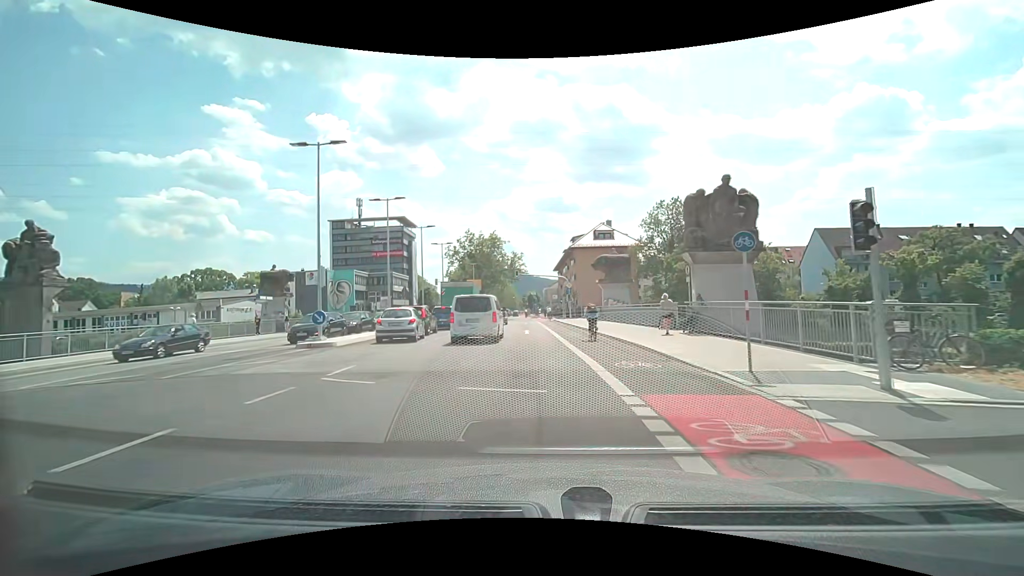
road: secondary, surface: asphalt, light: Day
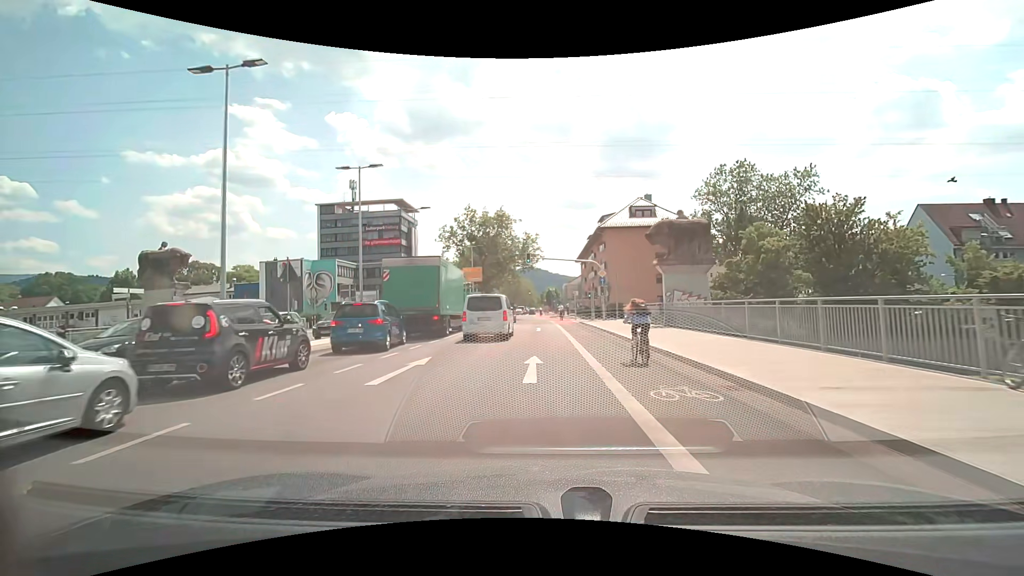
(-0.1, +17.9) m; -2°
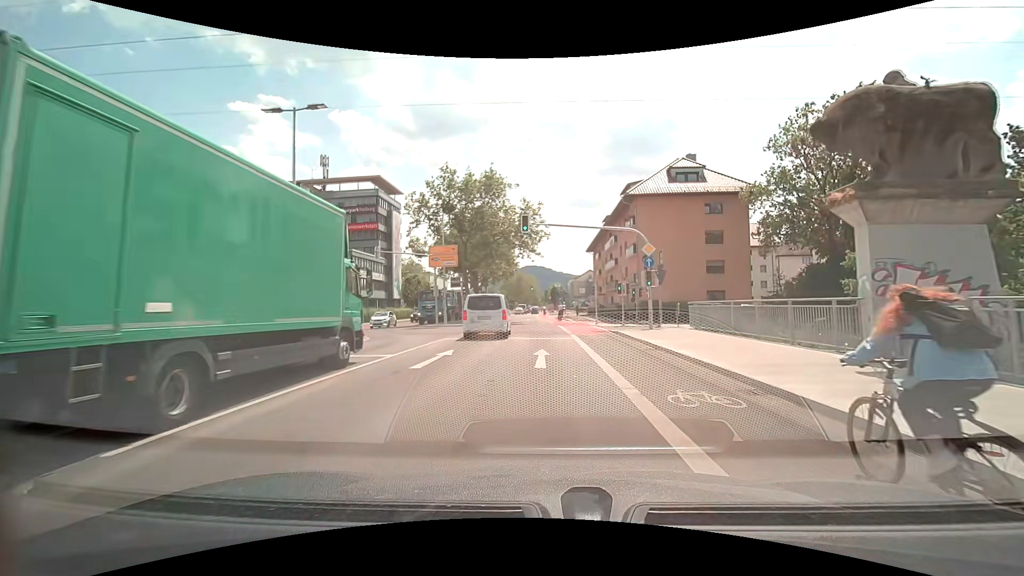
(-0.2, +17.8) m; -1°
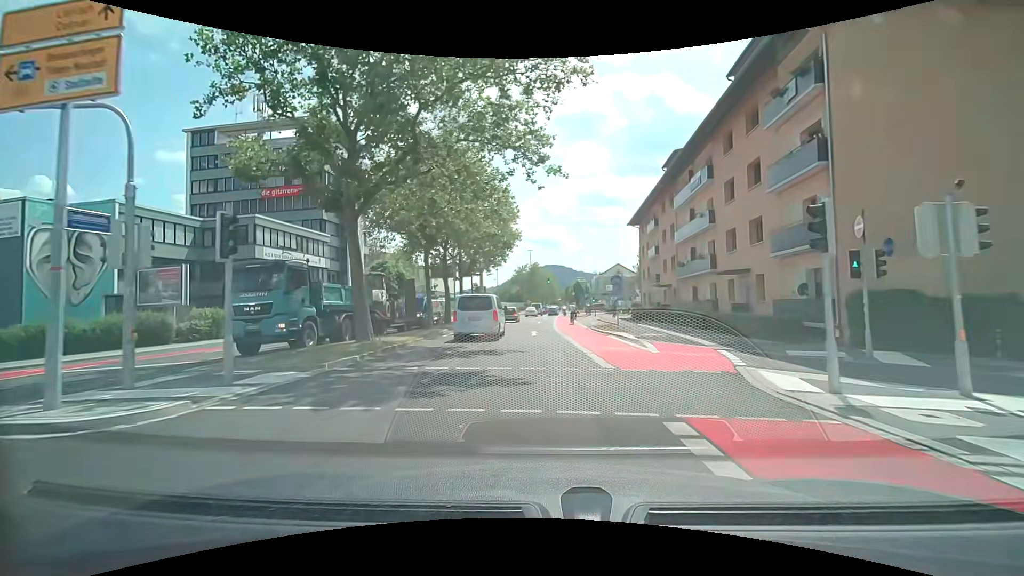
(-0.2, +29.6) m; -2°
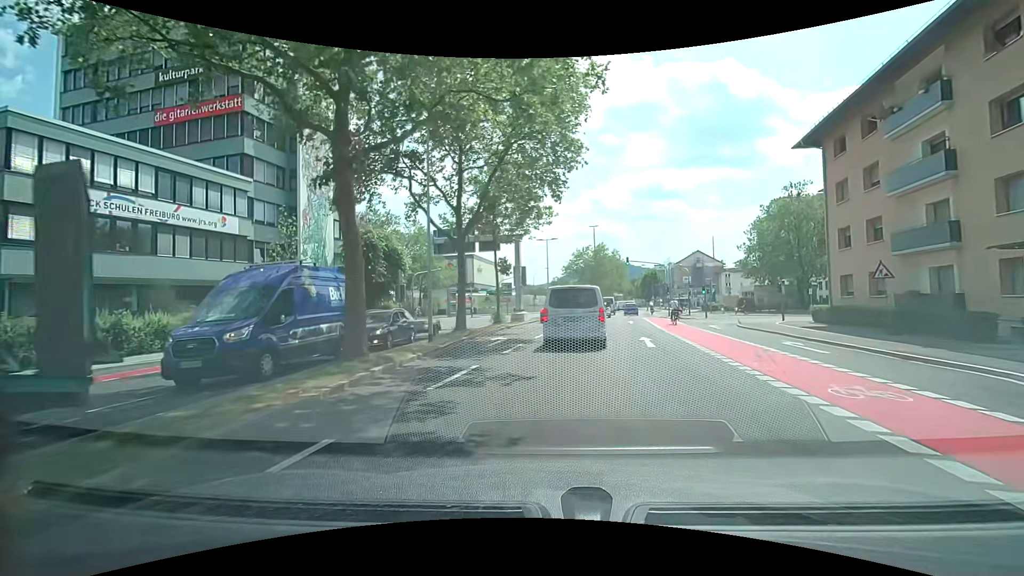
(-1.9, +27.8) m; -6°
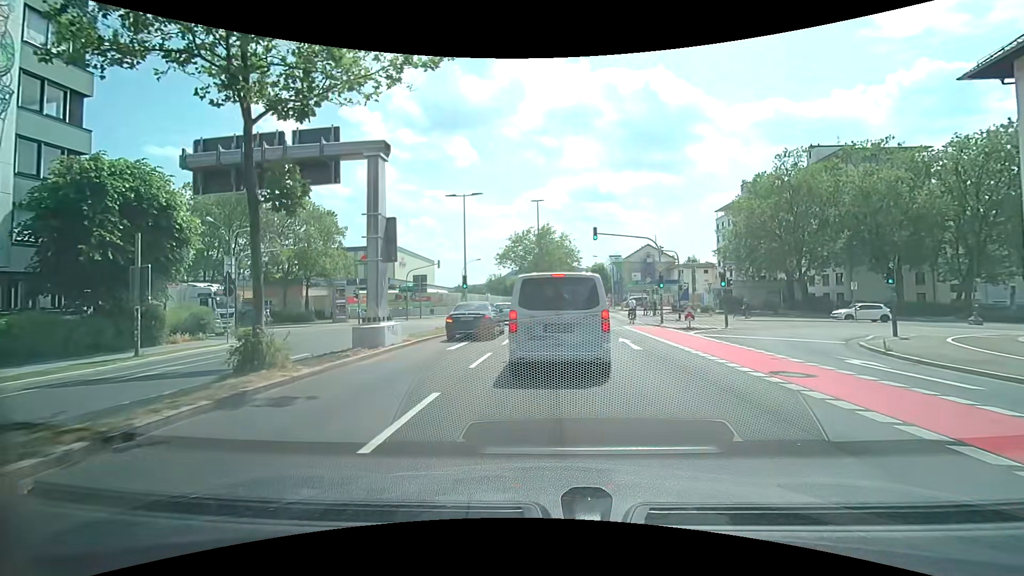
(+1.2, +20.7) m; +7°
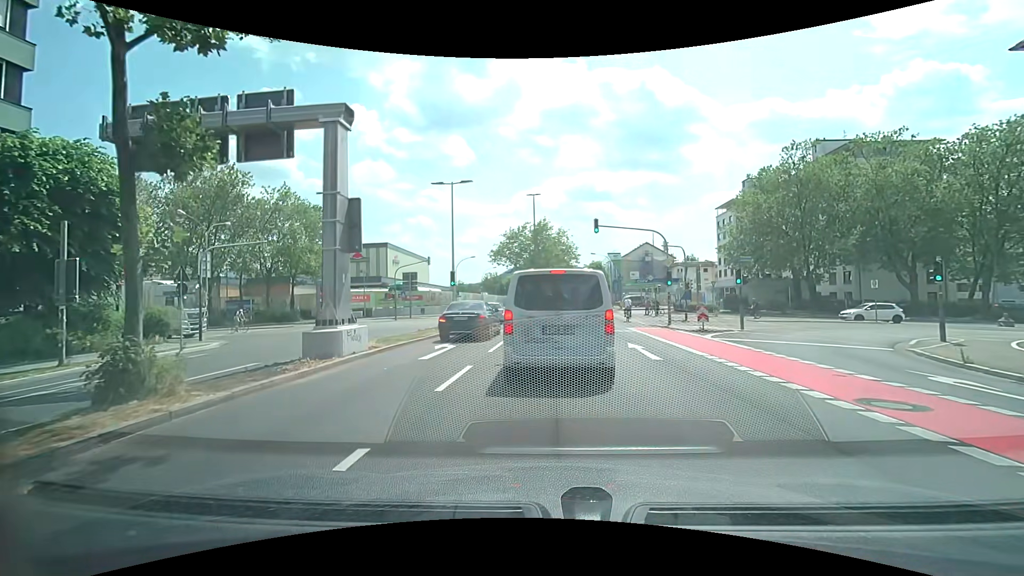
(0.0, +2.8) m; 0°
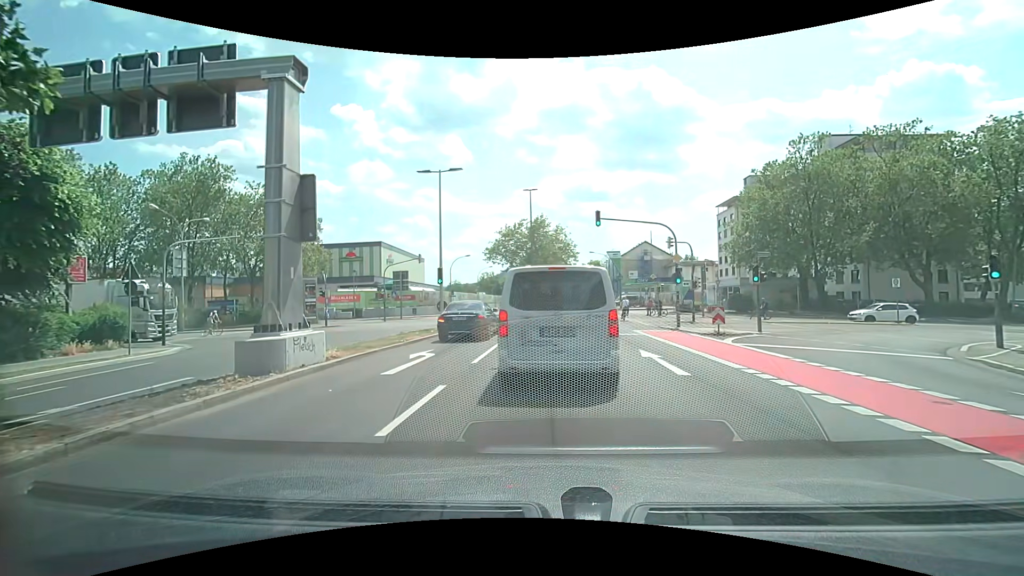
(0.0, +2.5) m; -2°
(0, +10) (+1, +20) (+2, +30) (+2, +40) (+3, +50) (+4, +60) (+4, +70) (+5, +80) (+5, +90) (+6, +100) m
